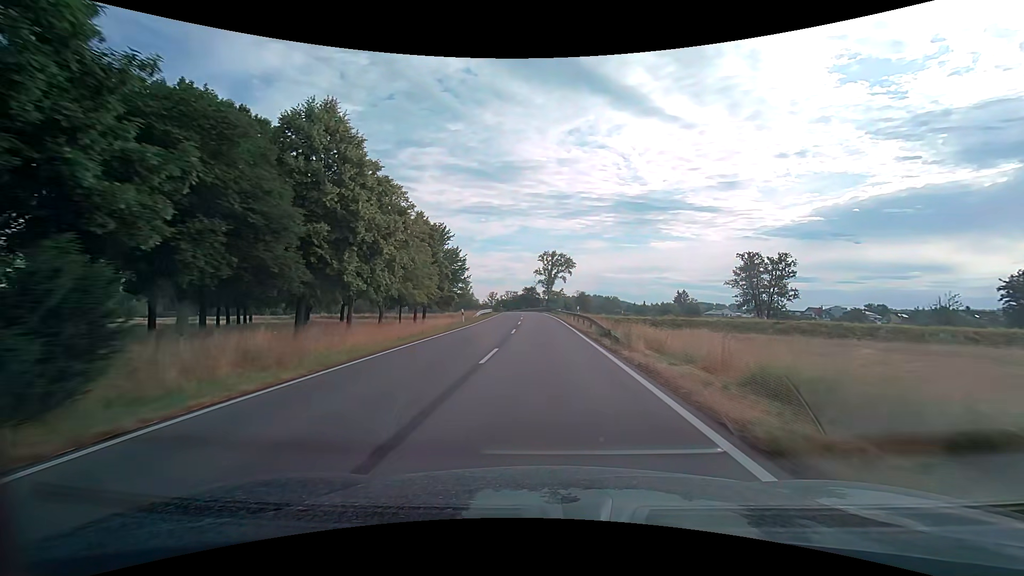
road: secondary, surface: asphalt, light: Day
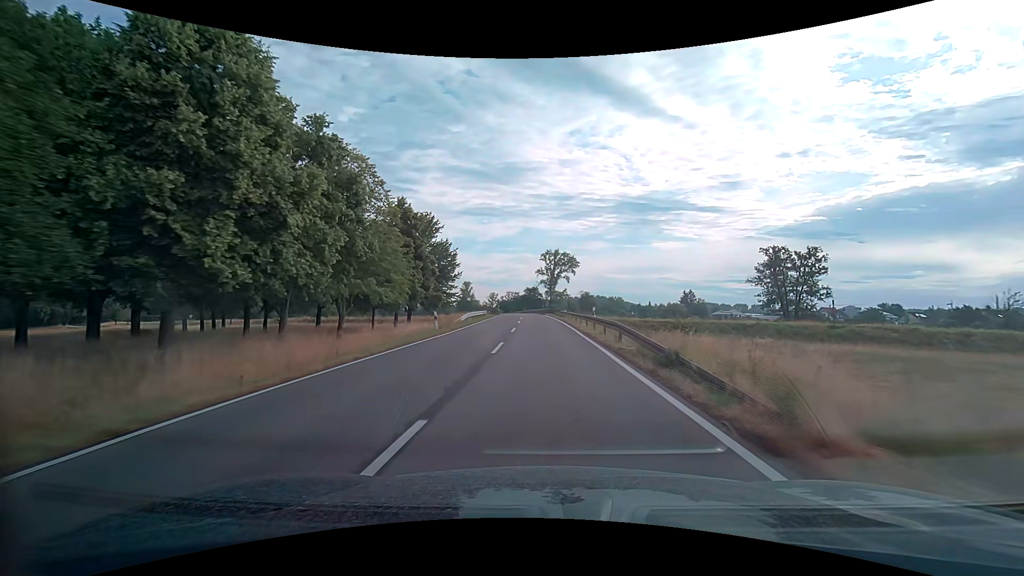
(0.0, +9.9) m; -1°
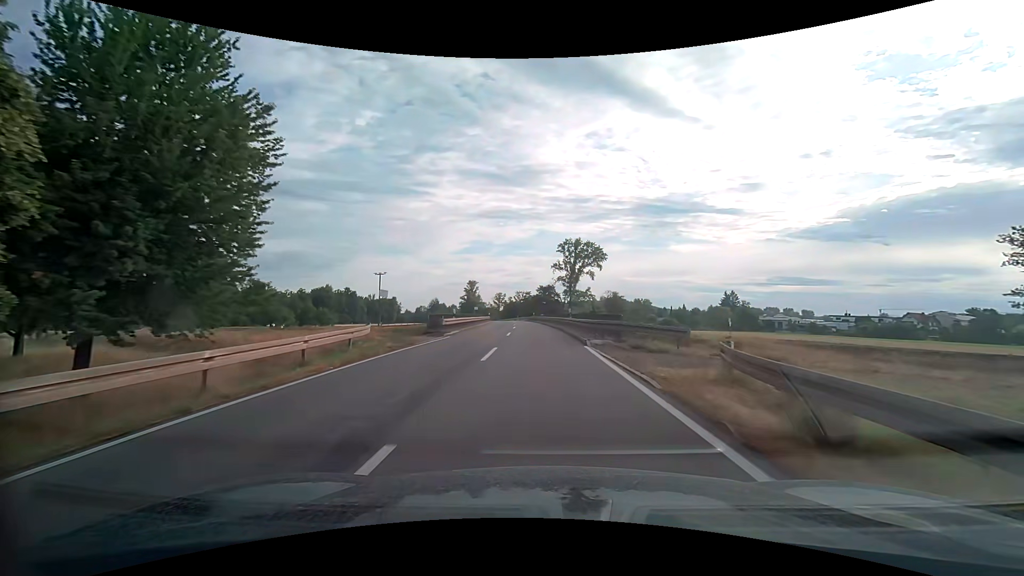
(-0.4, +48.6) m; -2°
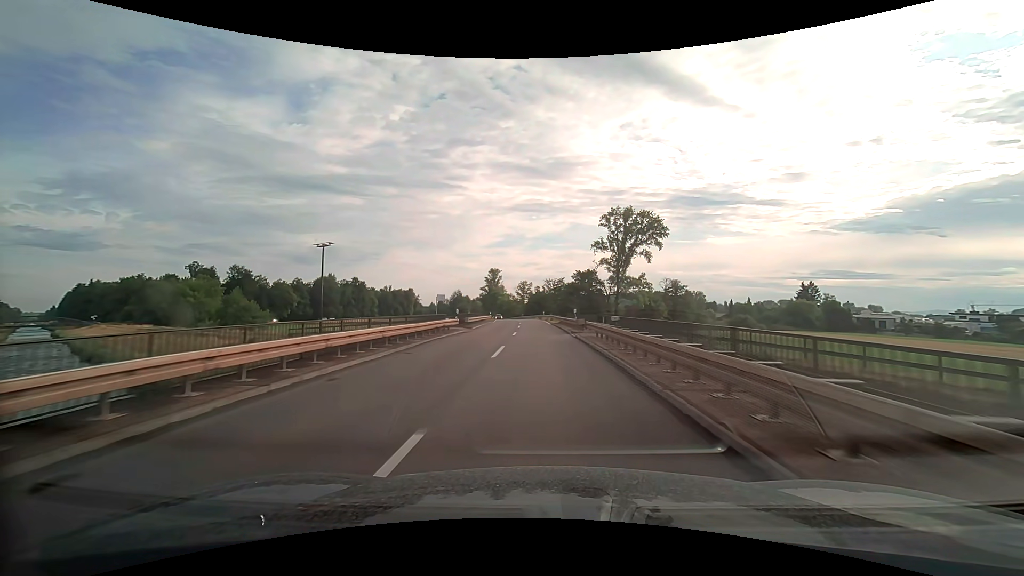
(-1.3, +47.6) m; -3°
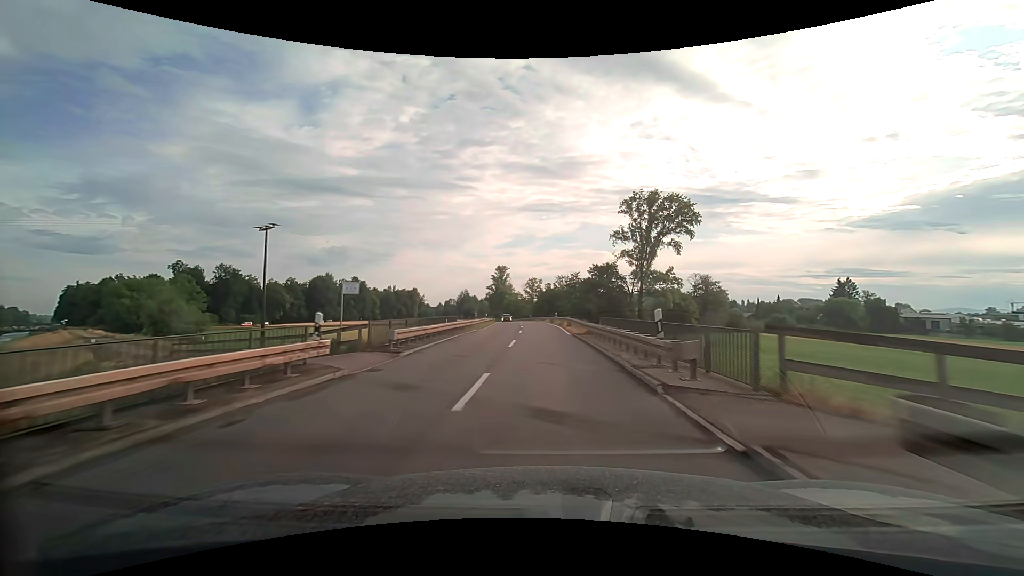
(-0.3, +19.0) m; -1°
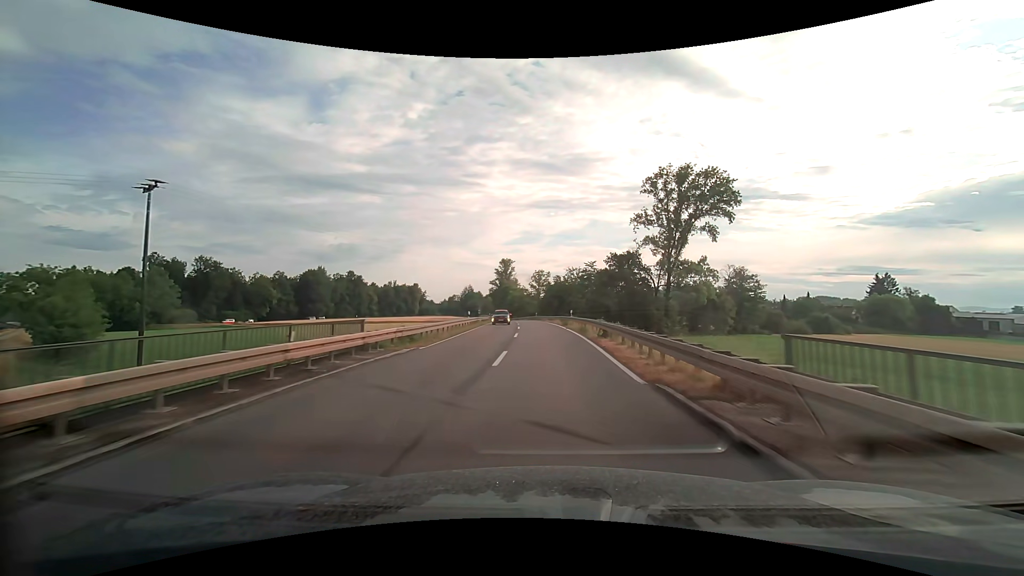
(-0.2, +19.1) m; -1°
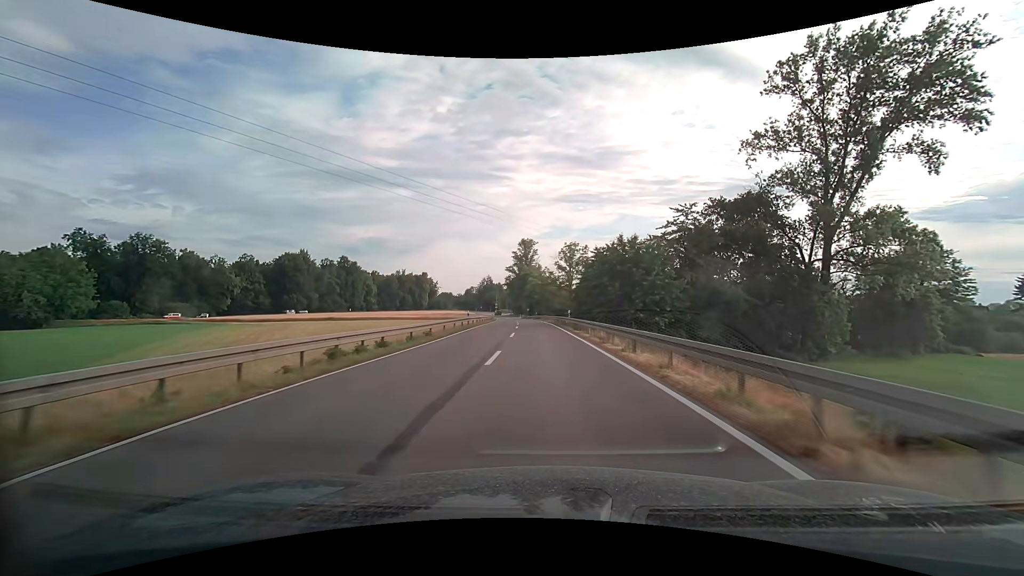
(-1.2, +48.0) m; -3°
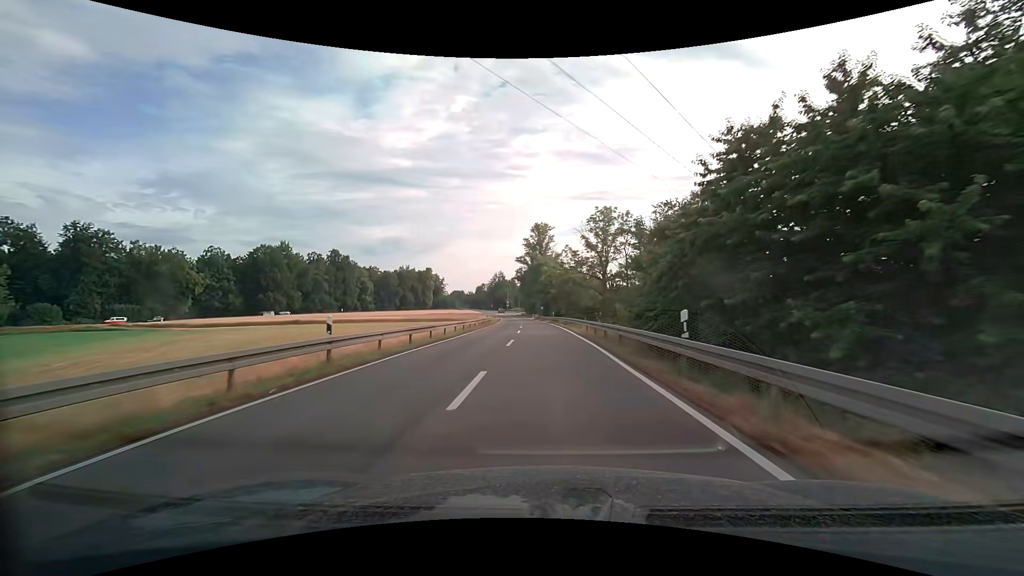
(-0.5, +29.3) m; -2°
(0, +10) (0, +20) (0, +30) (-1, +40) (-1, +50) (-1, +60) (-2, +70) (-2, +80) (-3, +90) (-4, +100) m
